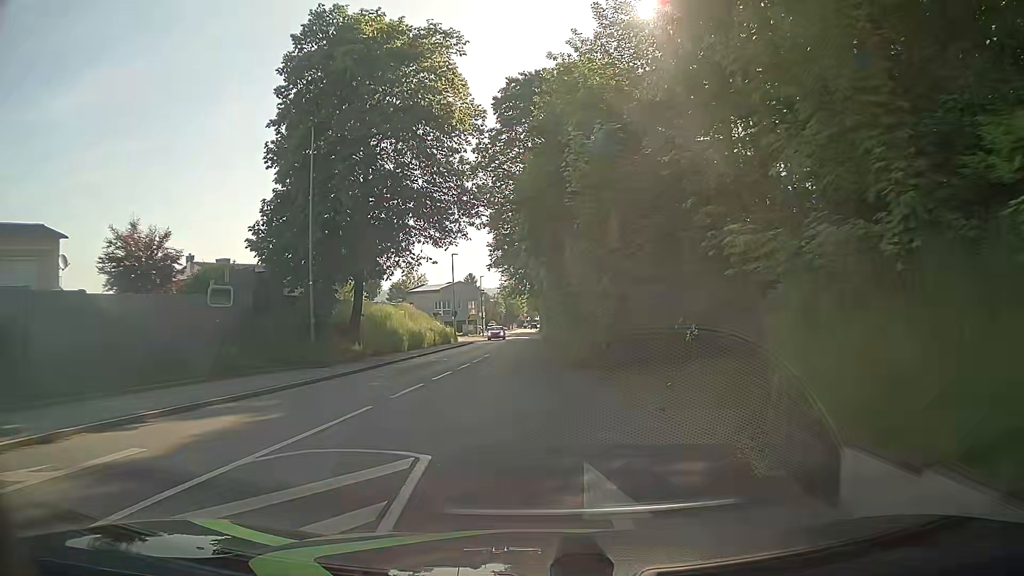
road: tertiary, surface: asphalt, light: Day
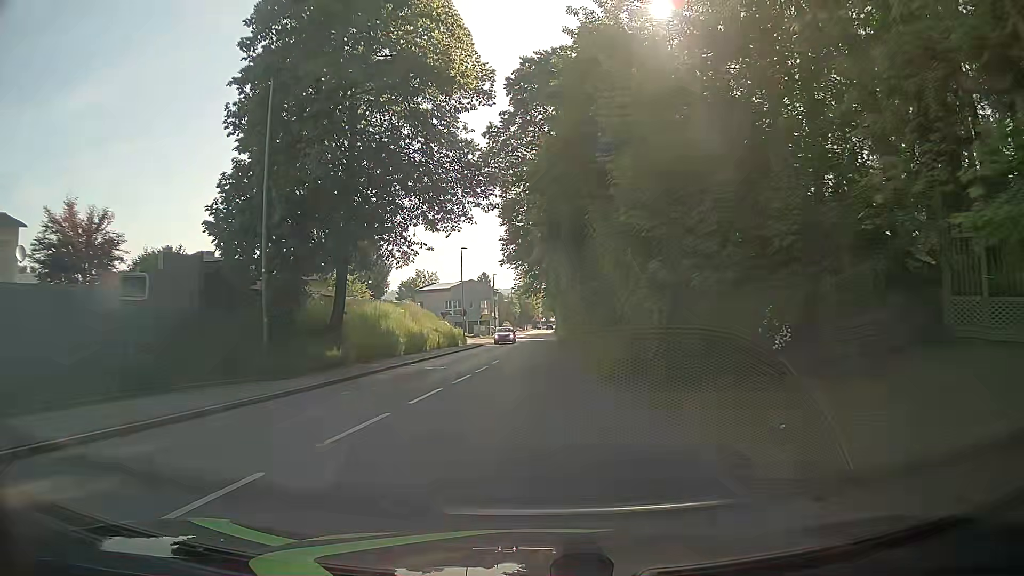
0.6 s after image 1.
(0.0, +5.3) m; 0°
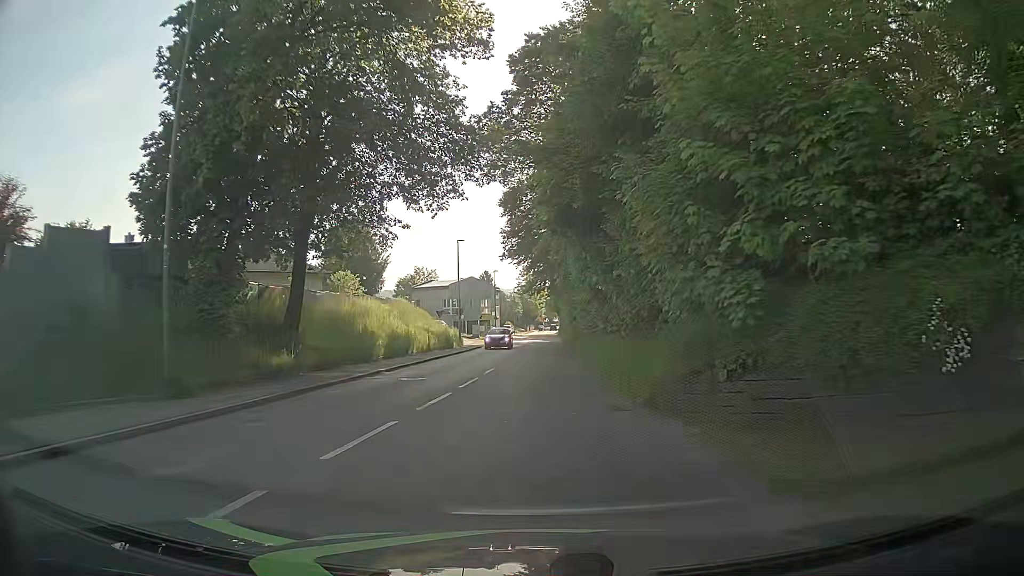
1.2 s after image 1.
(0.0, +5.1) m; 0°
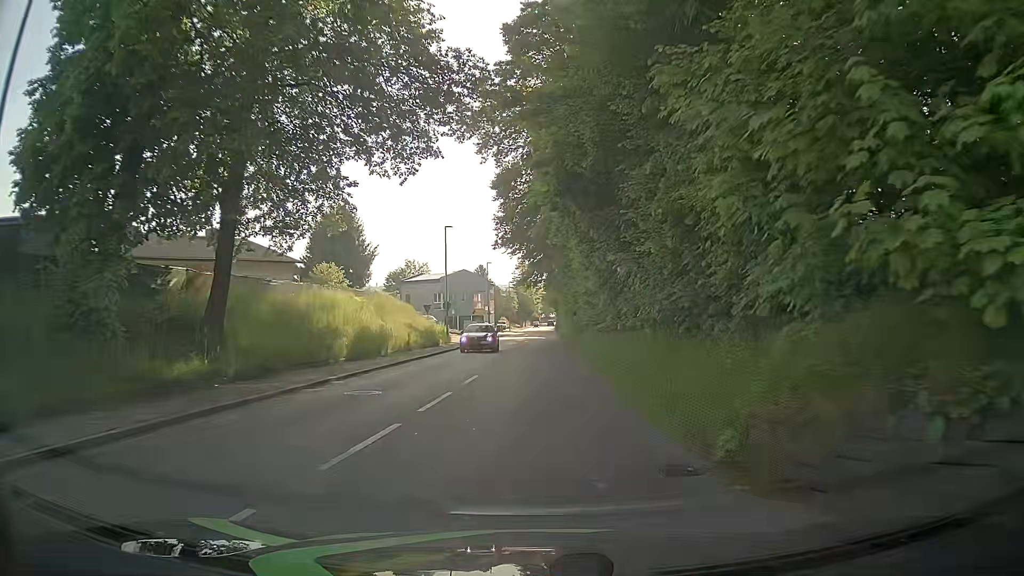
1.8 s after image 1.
(0.0, +5.0) m; 0°
